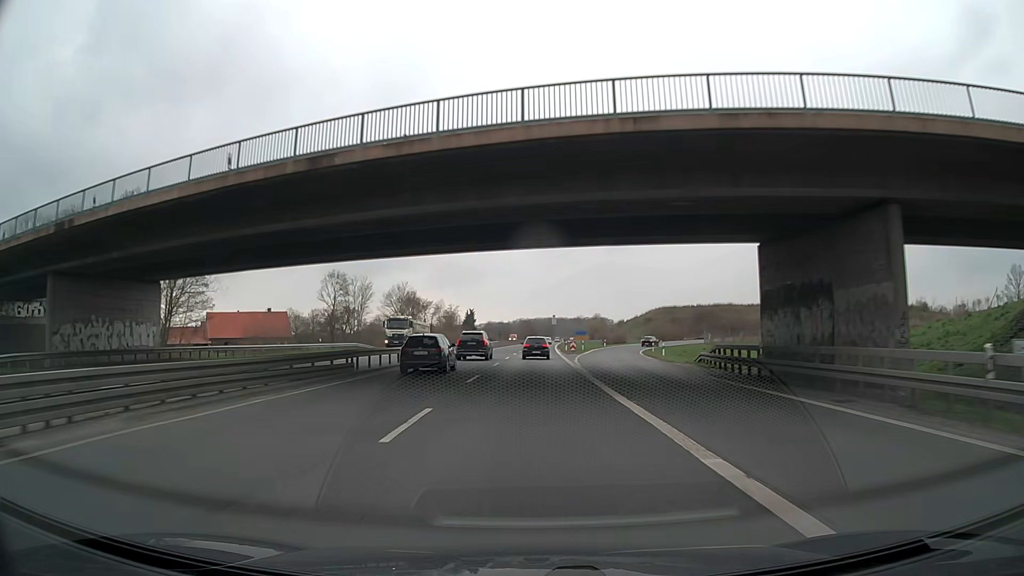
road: trunk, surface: asphalt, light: Day
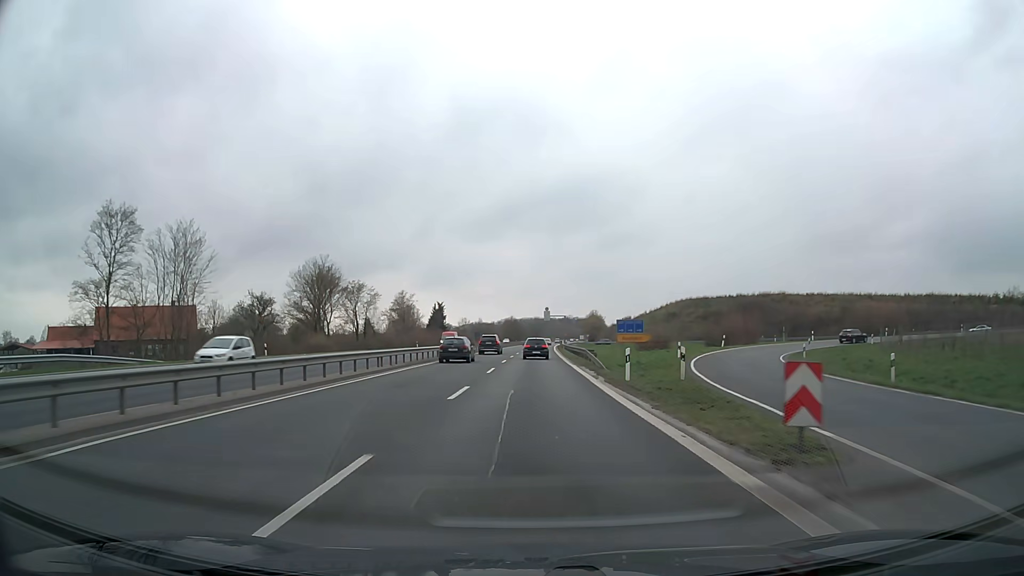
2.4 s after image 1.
(+0.8, +52.7) m; +1°
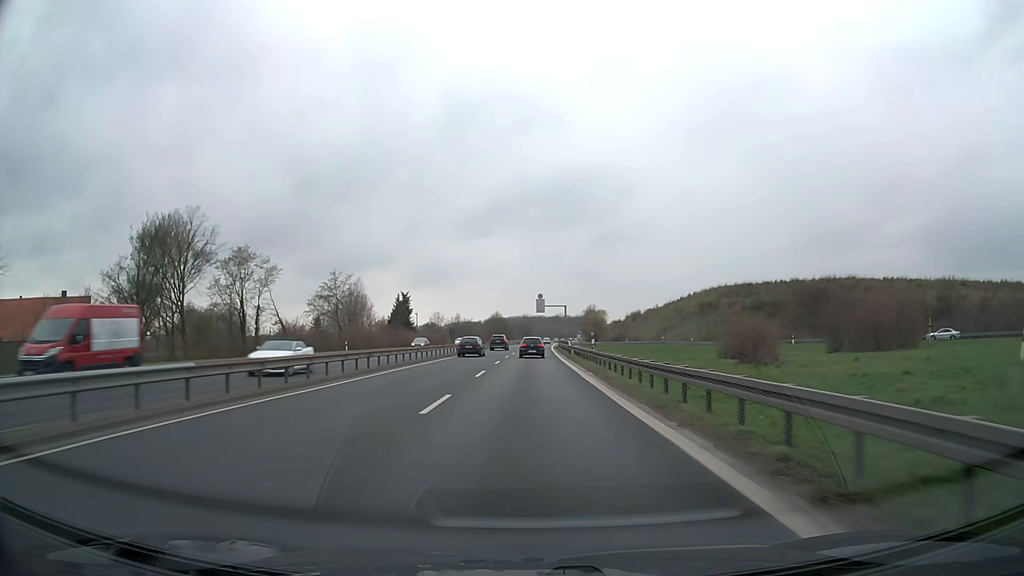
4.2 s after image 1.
(+0.4, +39.5) m; +1°
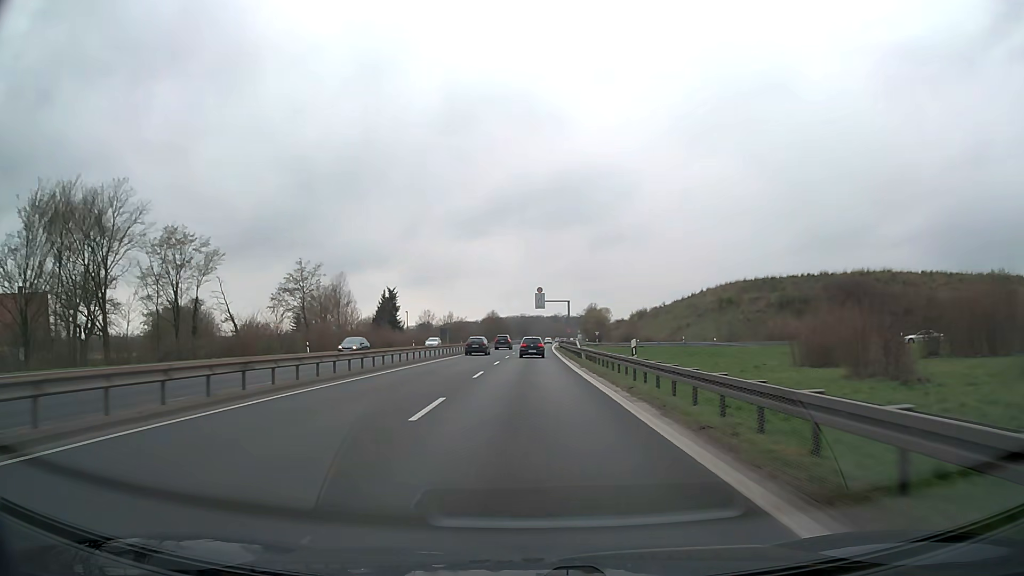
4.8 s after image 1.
(0.0, +13.1) m; 0°
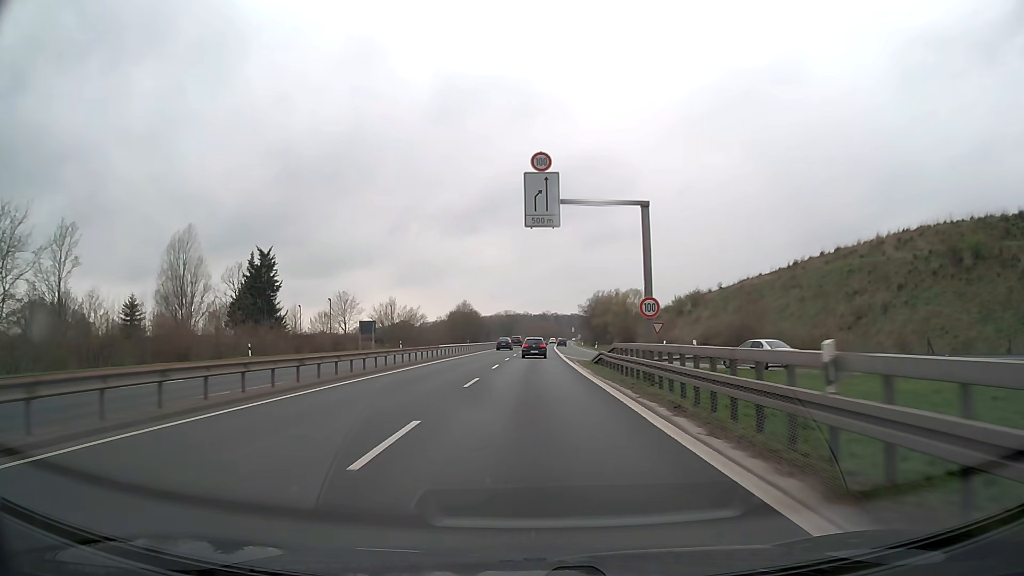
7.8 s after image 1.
(+0.5, +64.4) m; +1°
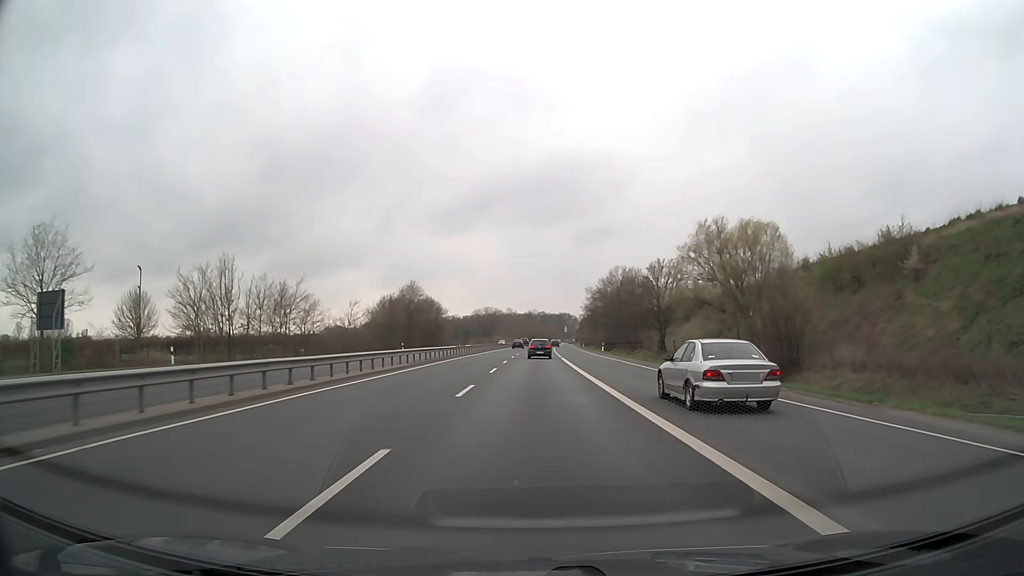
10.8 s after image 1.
(+0.7, +63.1) m; +1°
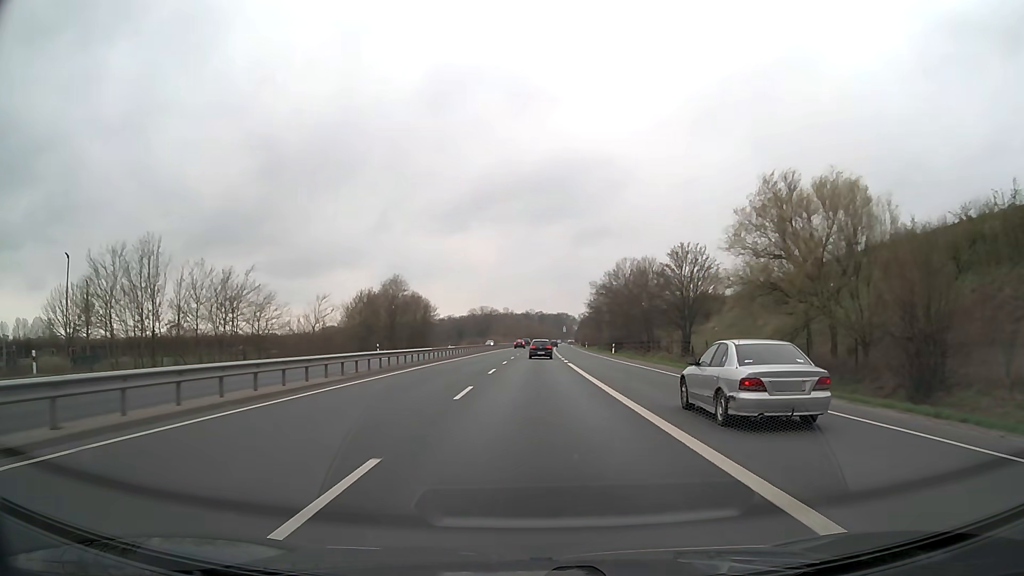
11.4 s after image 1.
(0.0, +12.7) m; 0°
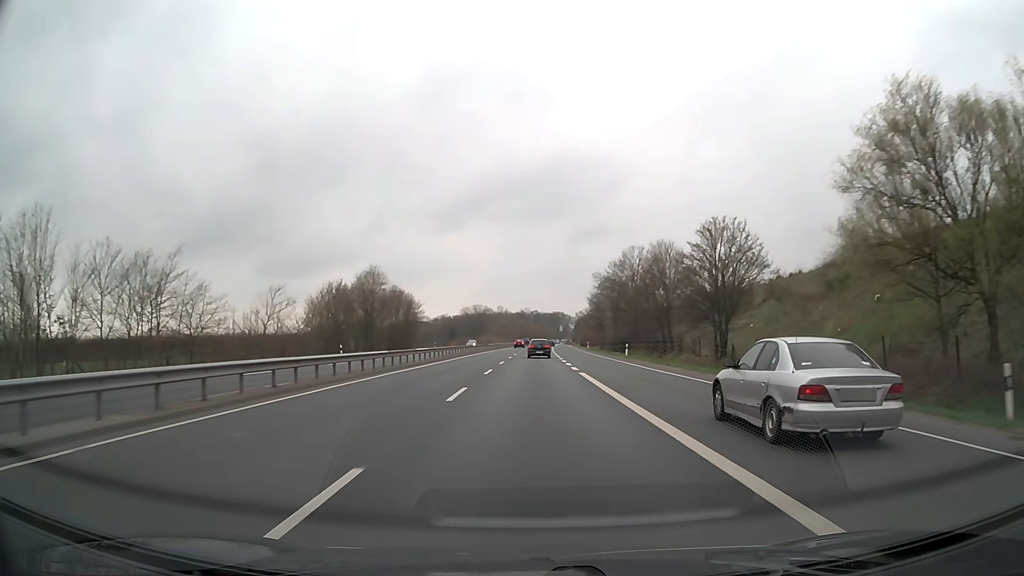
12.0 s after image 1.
(+0.1, +12.8) m; +1°
(0, +10) (0, +20) (0, +30) (0, +40) (+1, +50) (+1, +60) (+1, +70) (+1, +80) (+1, +90) (+2, +100) m
